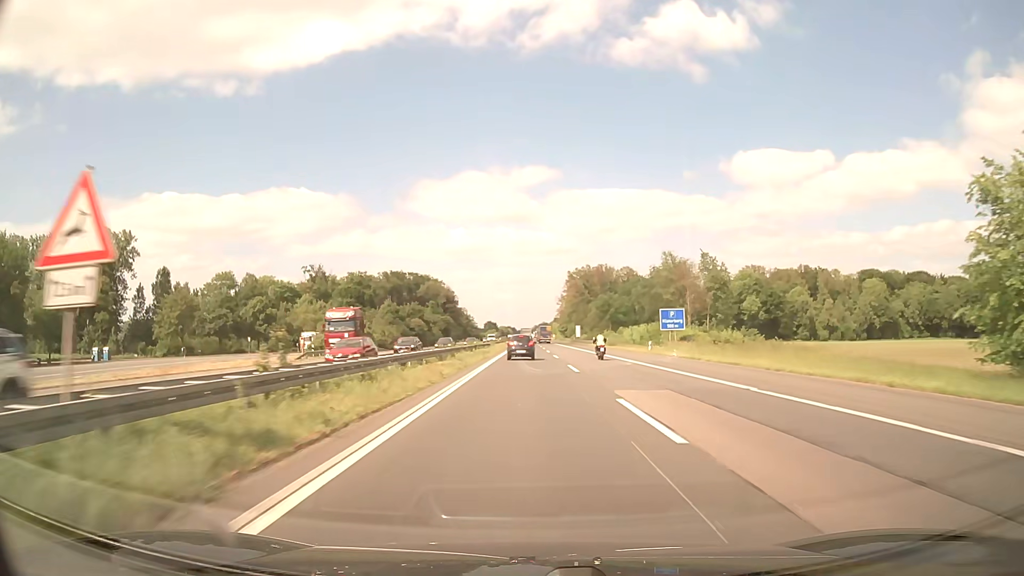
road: motorway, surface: asphalt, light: Day
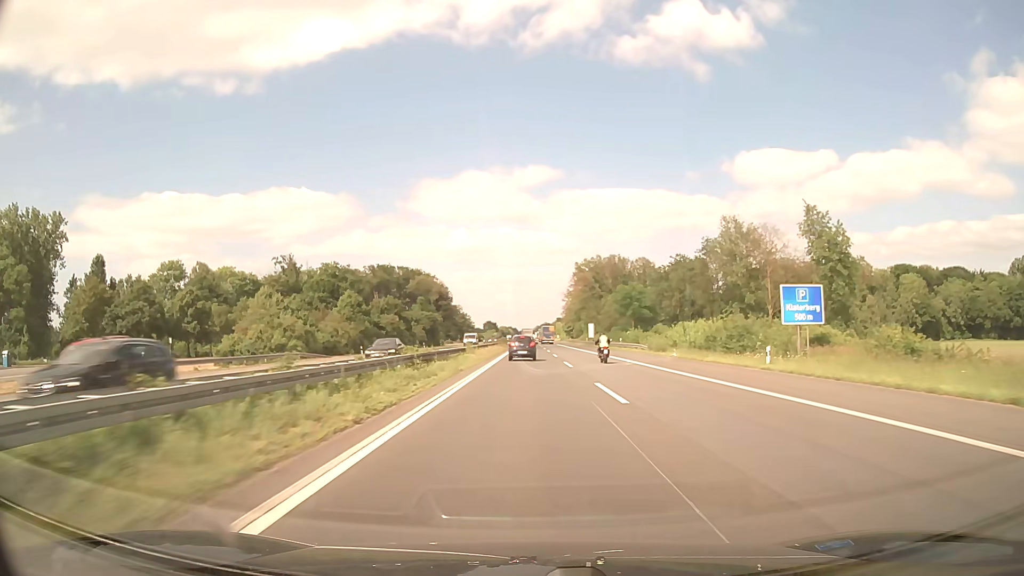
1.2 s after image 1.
(-0.1, +30.7) m; 0°
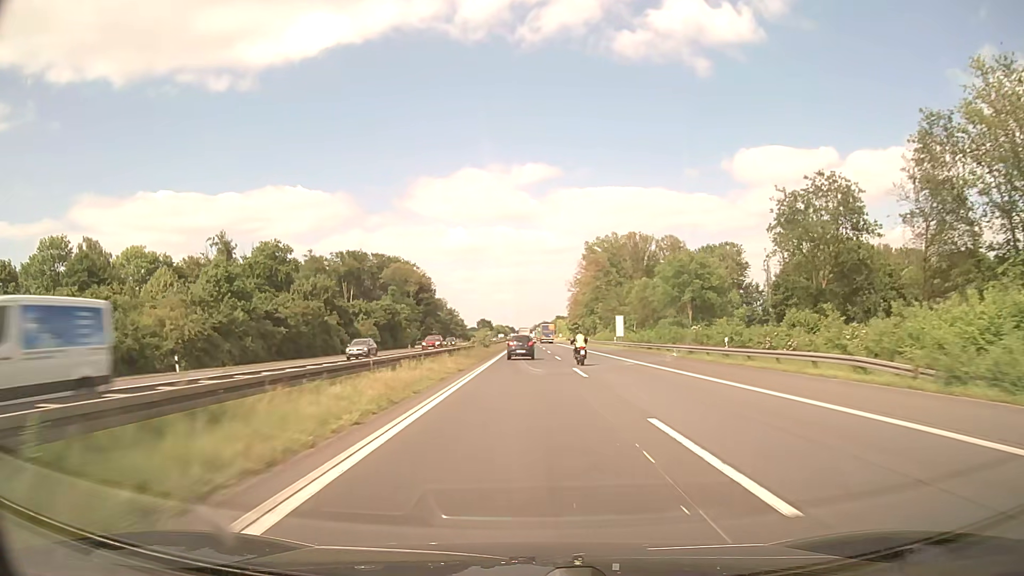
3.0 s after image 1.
(+0.1, +44.9) m; 0°
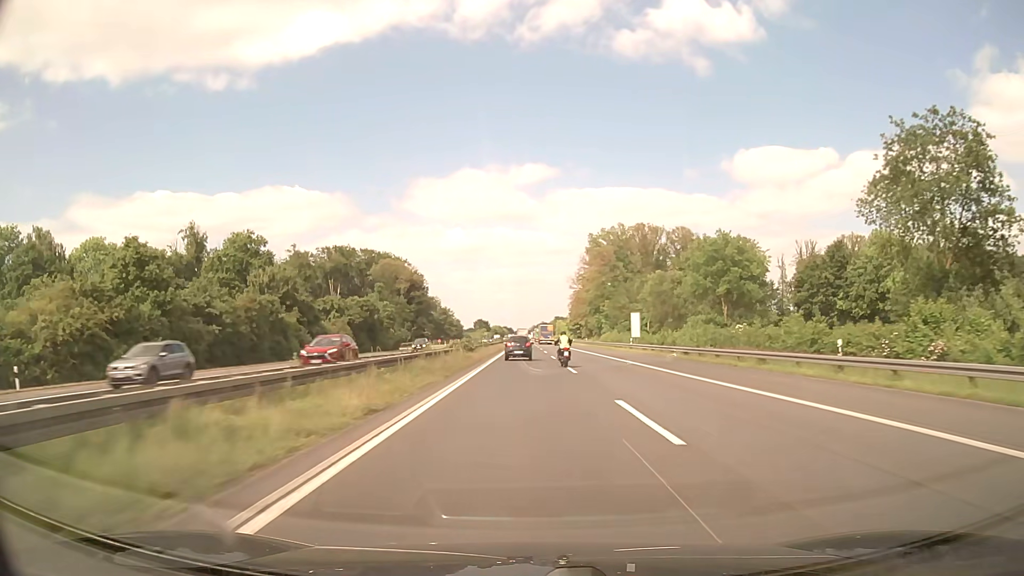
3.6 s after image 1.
(0.0, +14.6) m; 0°
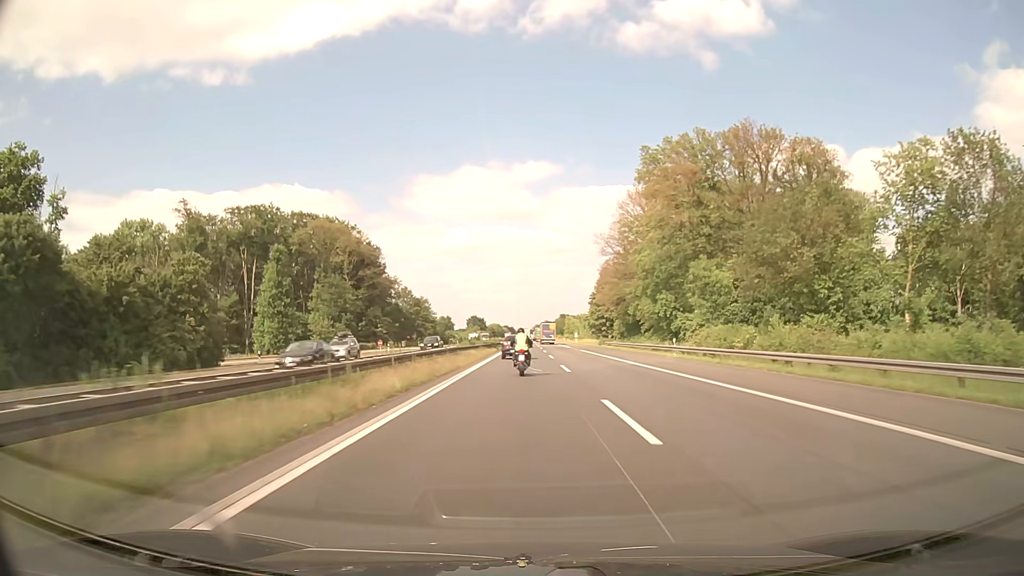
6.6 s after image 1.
(+0.1, +72.0) m; 0°
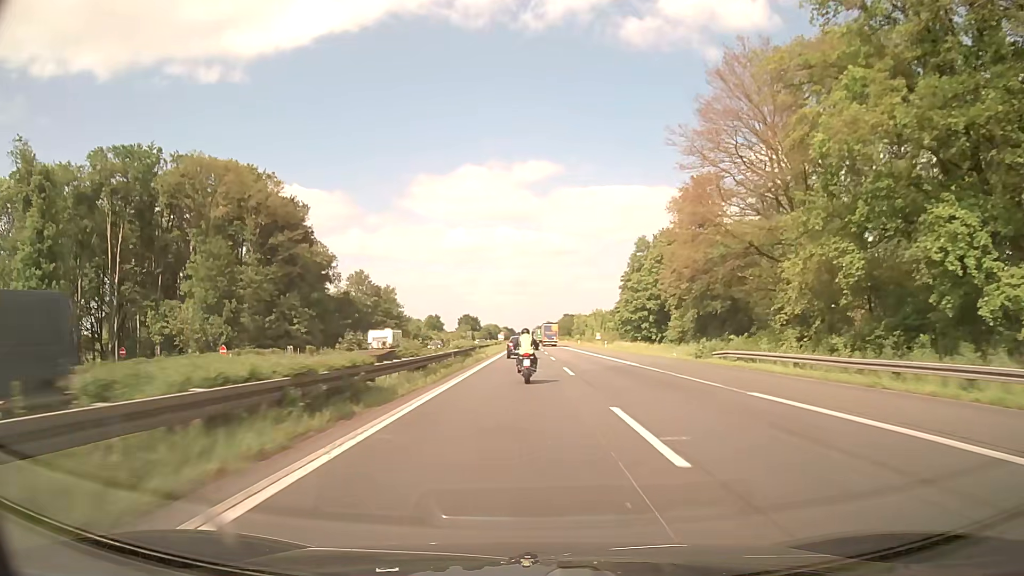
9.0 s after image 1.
(-0.1, +55.3) m; 0°
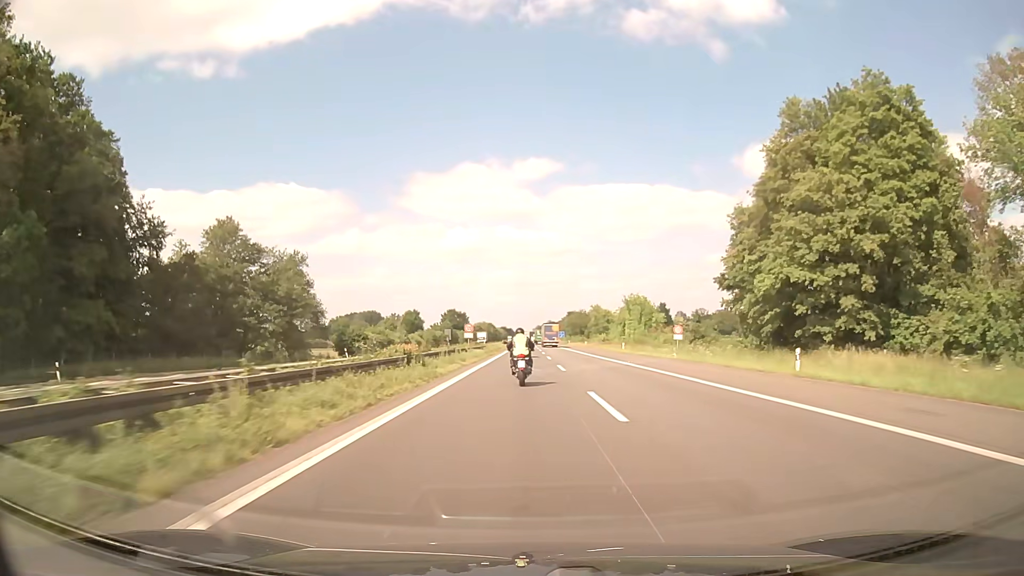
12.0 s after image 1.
(0.0, +68.4) m; 0°
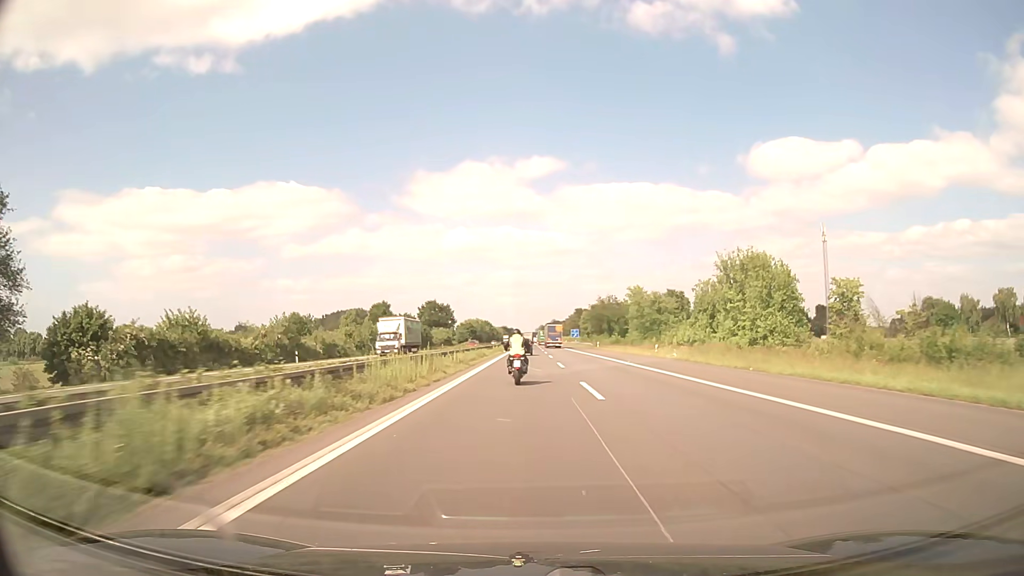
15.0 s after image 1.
(-0.1, +68.1) m; 0°
(0, +10) (0, +20) (0, +30) (0, +40) (0, +50) (0, +60) (0, +70) (0, +80) (0, +90) (0, +100) m
